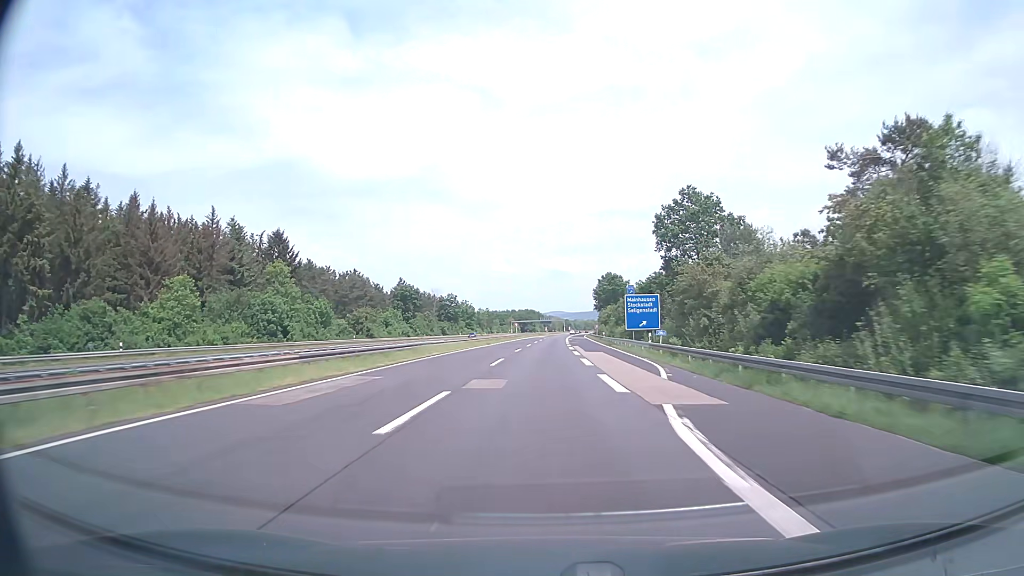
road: motorway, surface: asphalt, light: Day
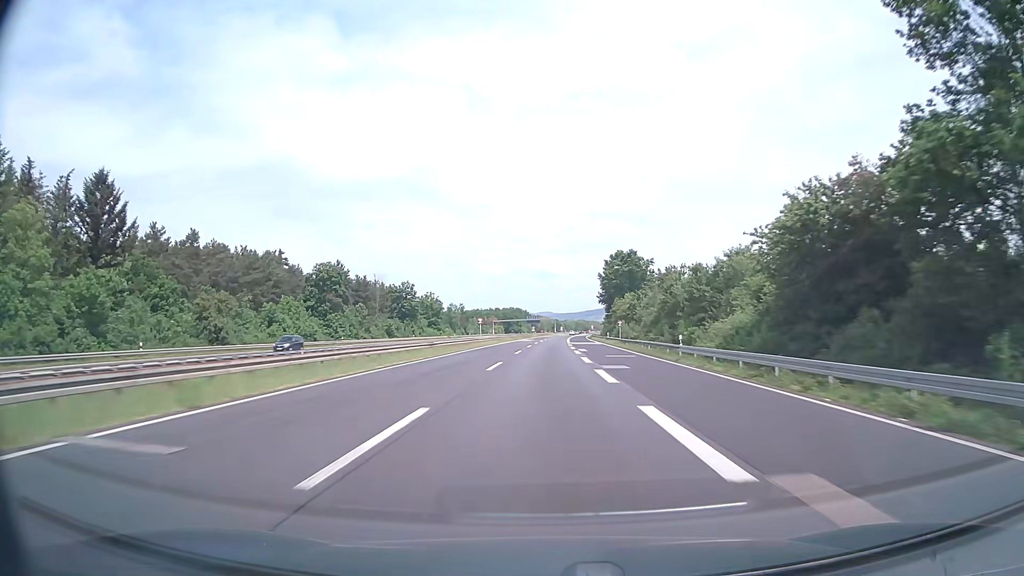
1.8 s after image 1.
(+0.5, +57.0) m; +1°
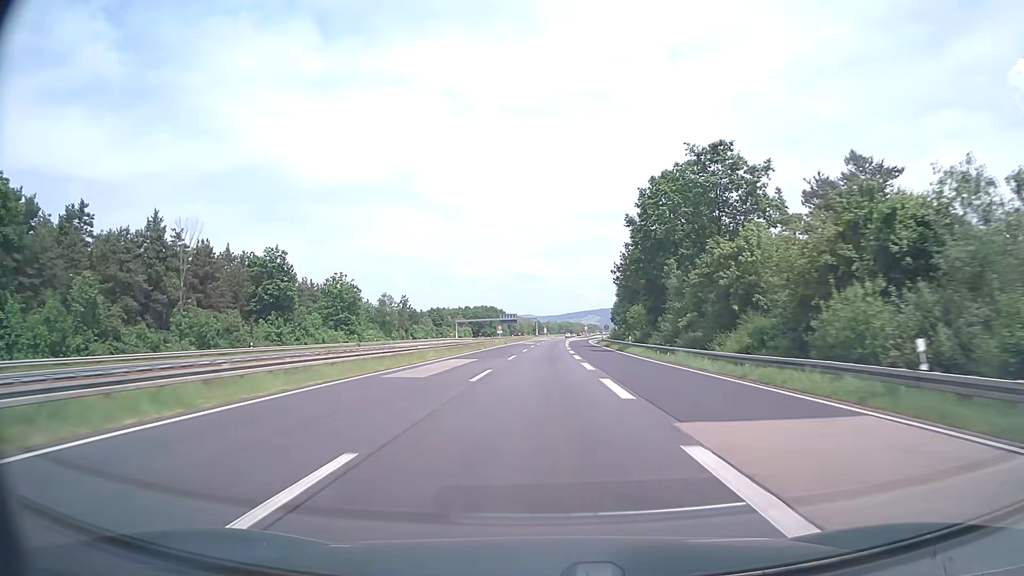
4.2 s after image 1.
(+1.2, +76.0) m; +2°
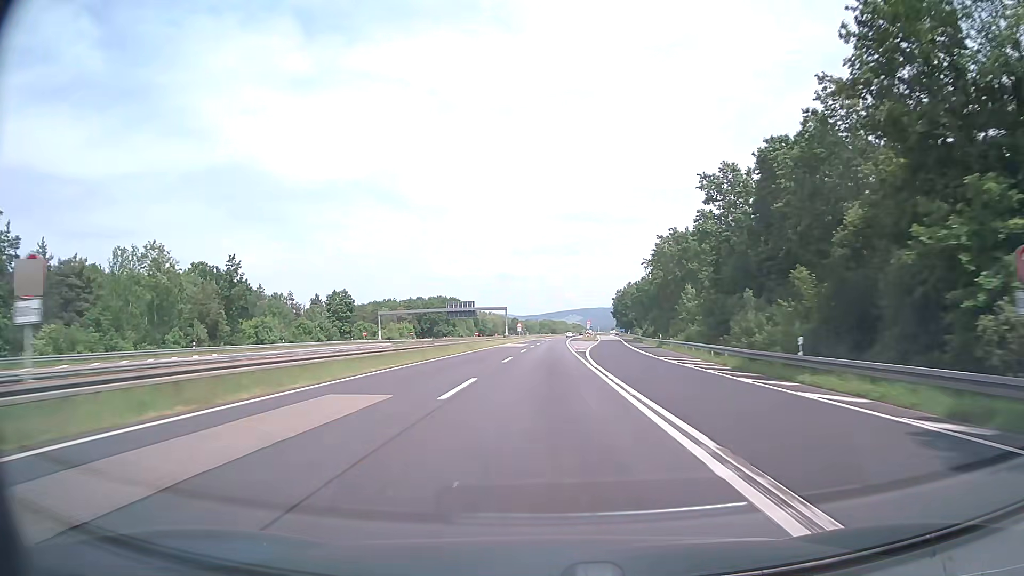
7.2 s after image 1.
(+1.3, +95.0) m; +2°
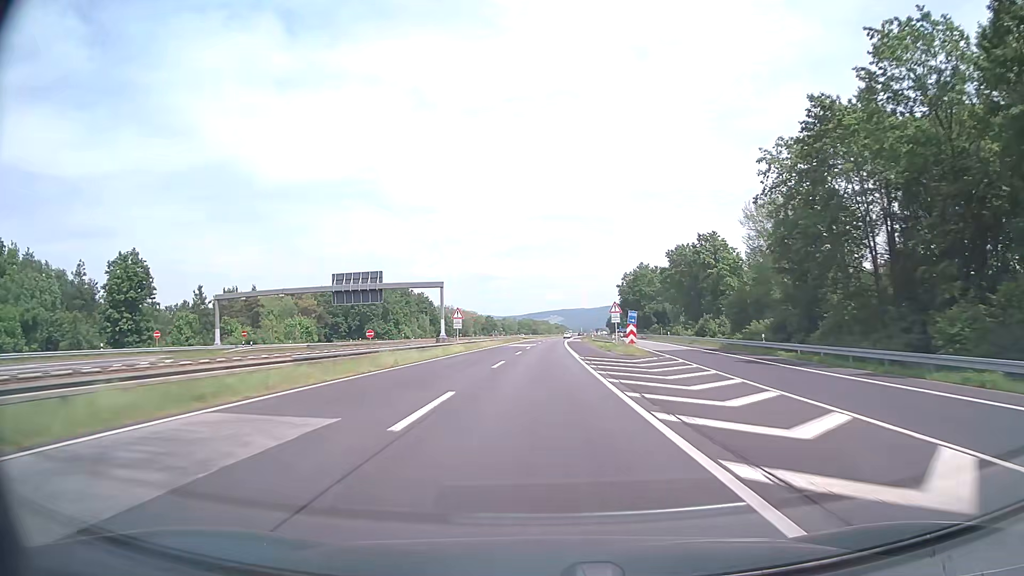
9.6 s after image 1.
(+1.0, +76.0) m; +2°
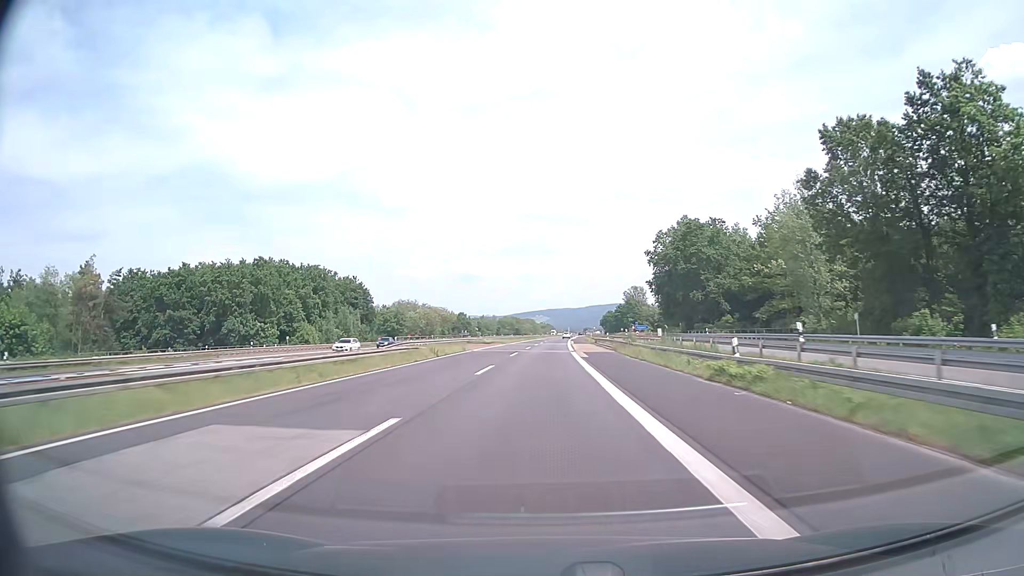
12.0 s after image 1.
(+1.0, +76.1) m; +1°
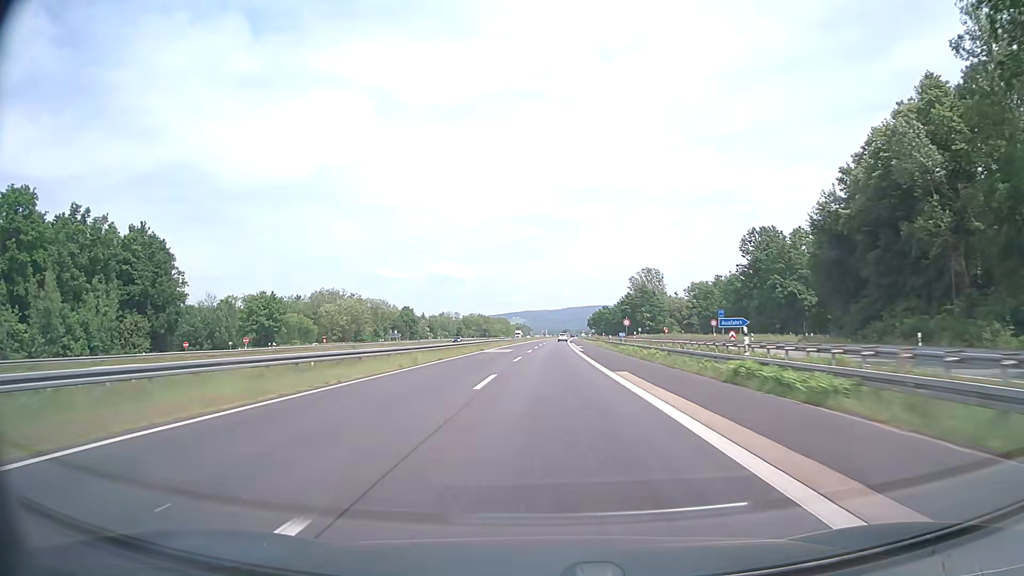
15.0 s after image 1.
(+1.2, +95.1) m; +2°
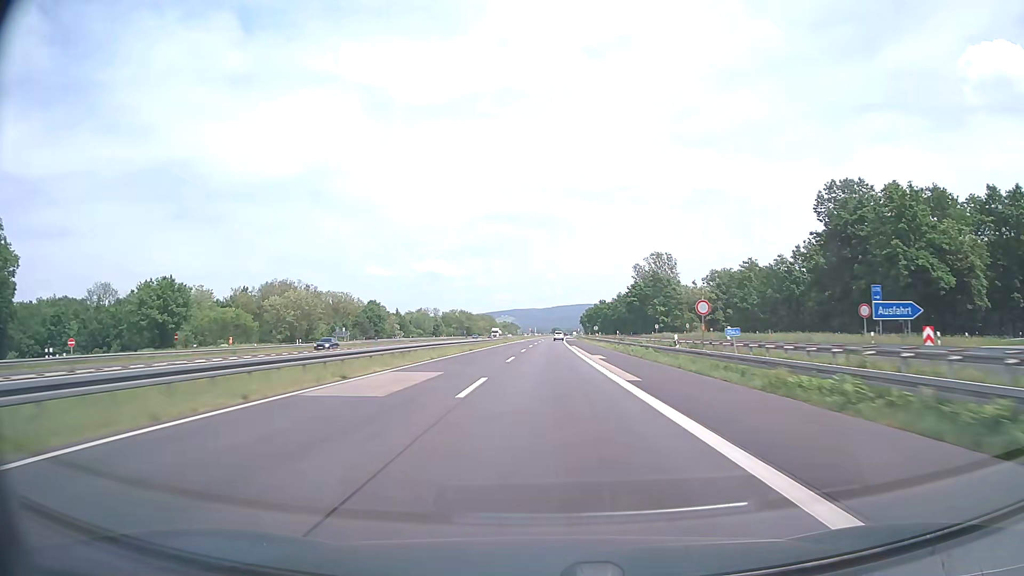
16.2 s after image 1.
(+0.4, +38.0) m; +1°
(0, +10) (0, +20) (0, +30) (0, +40) (0, +50) (+1, +60) (+1, +70) (+1, +80) (+1, +90) (+1, +100) m
